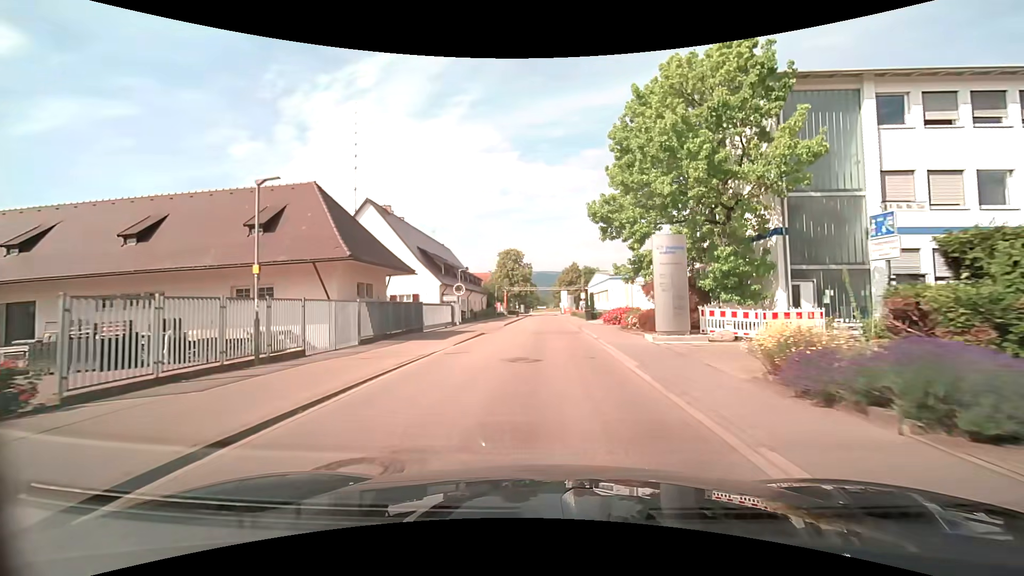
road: tertiary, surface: asphalt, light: Day
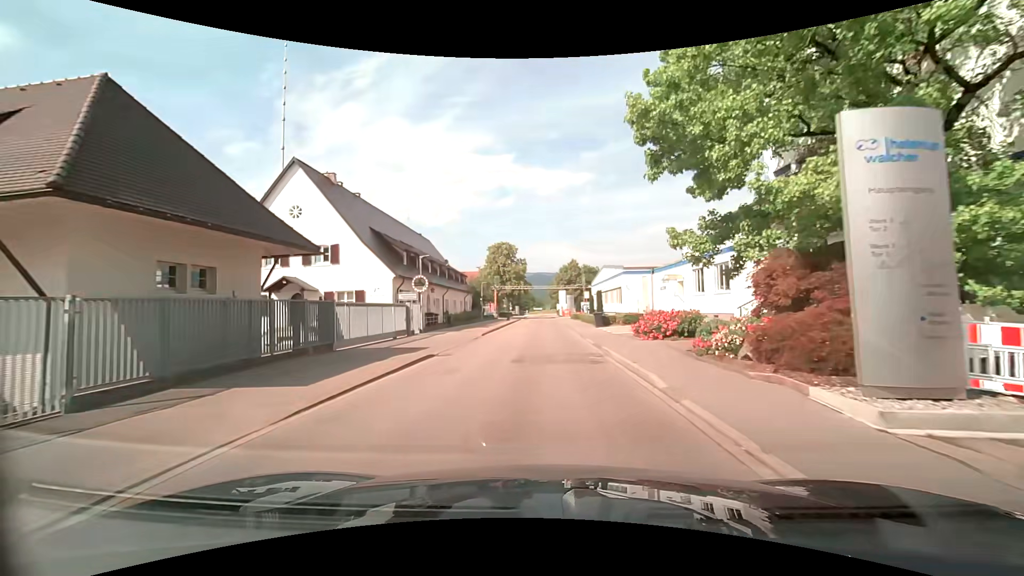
(+0.1, +12.0) m; +1°
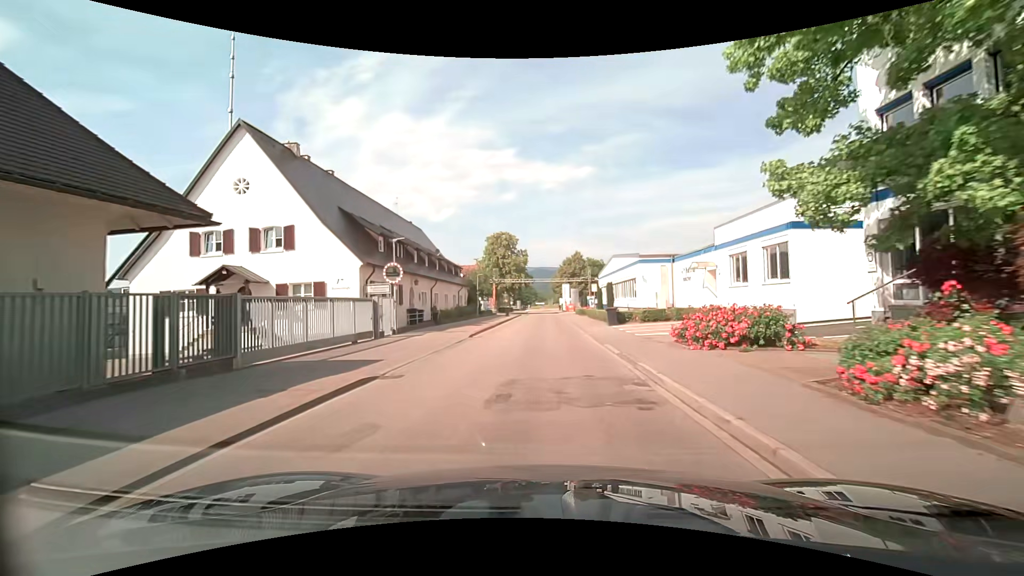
(0.0, +5.8) m; -1°
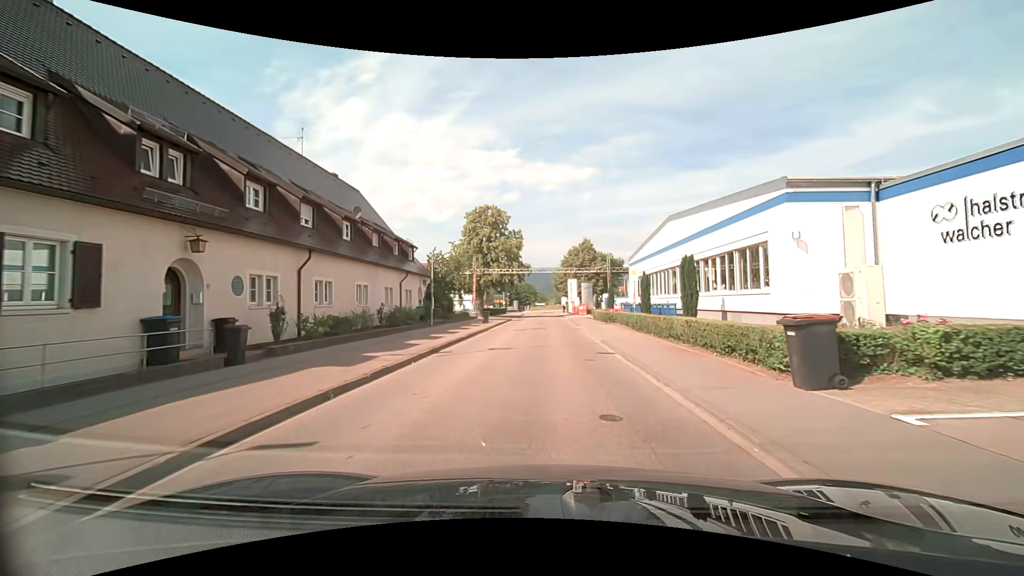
(0.0, +21.8) m; 0°
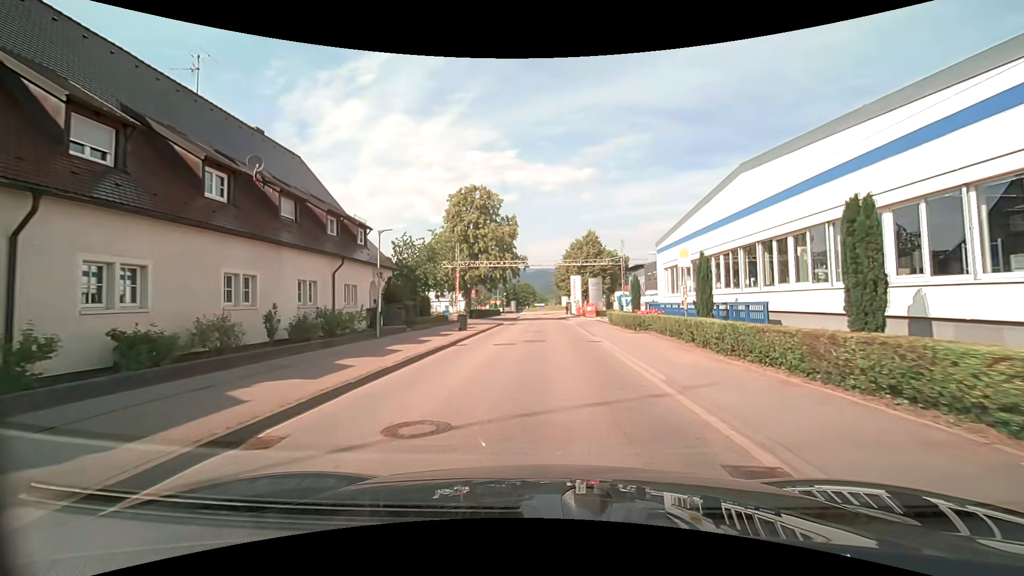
(0.0, +10.1) m; 0°
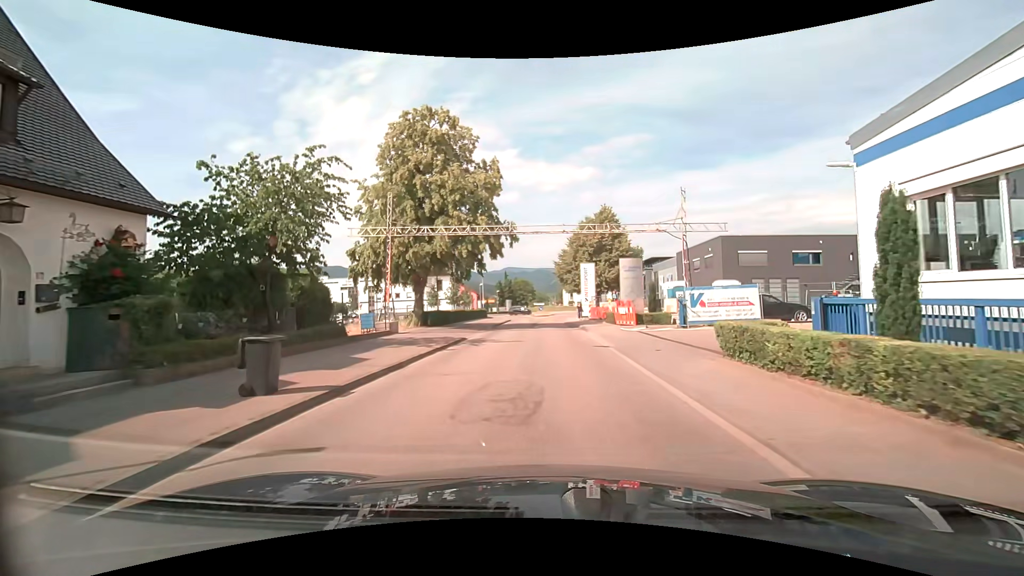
(0.0, +19.2) m; 0°
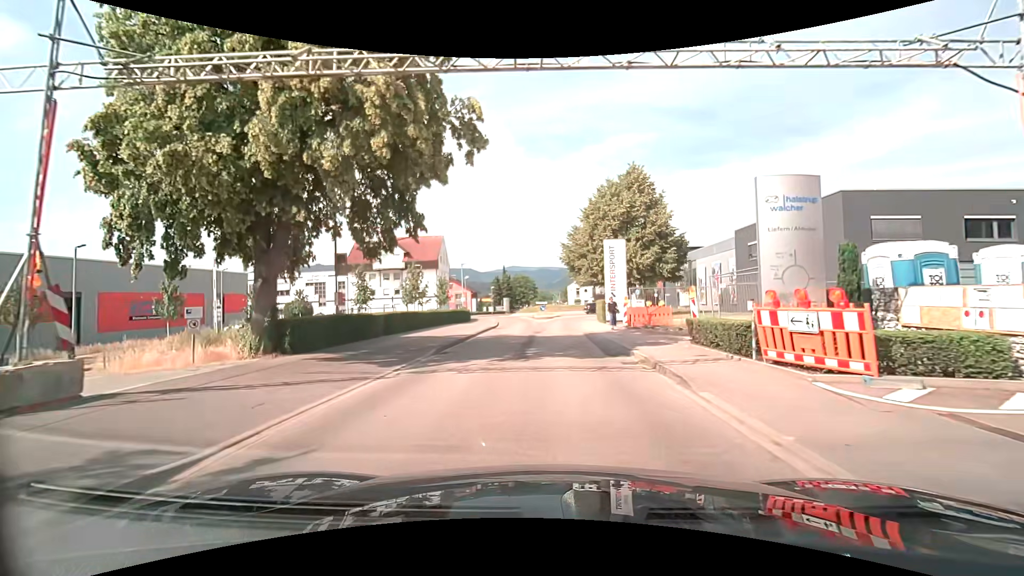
(-0.1, +17.2) m; -1°
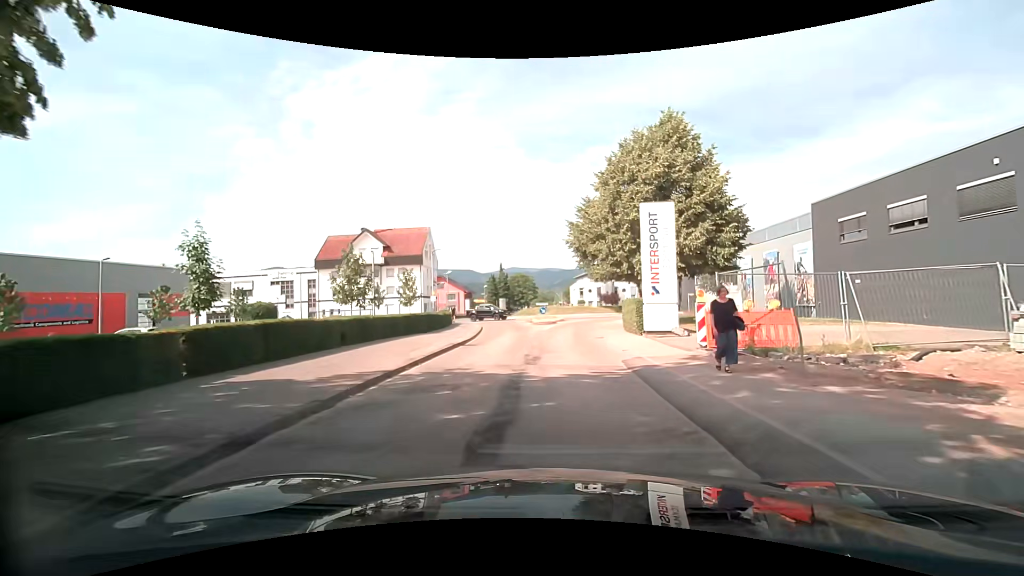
(0.0, +11.9) m; 0°
(0, +10) (0, +20) (+1, +30) (+1, +40) (+4, +50) (+8, +59) (+13, +67) (+11, +77) (+6, +85) (+2, +95) m
